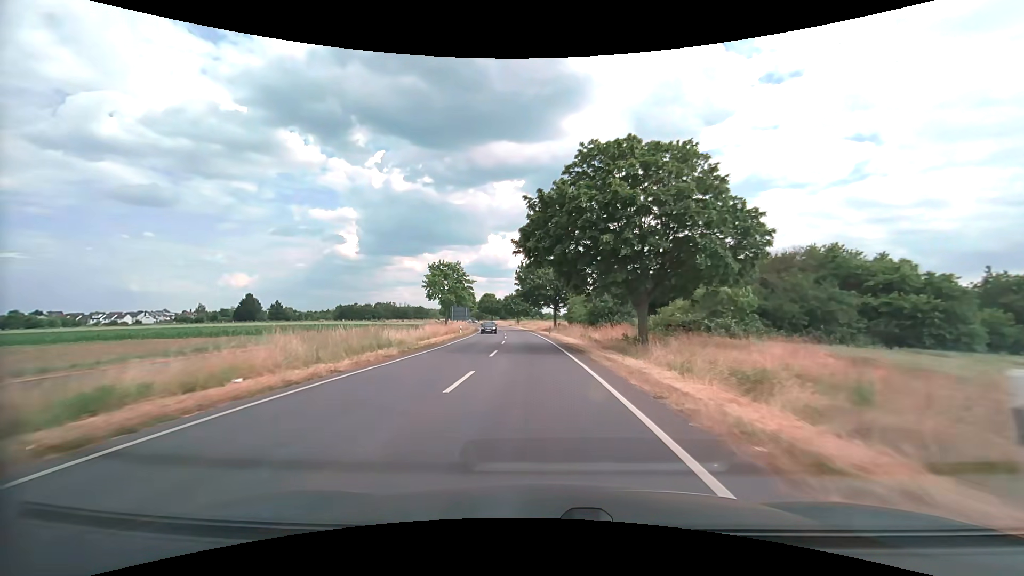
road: secondary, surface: asphalt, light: Day
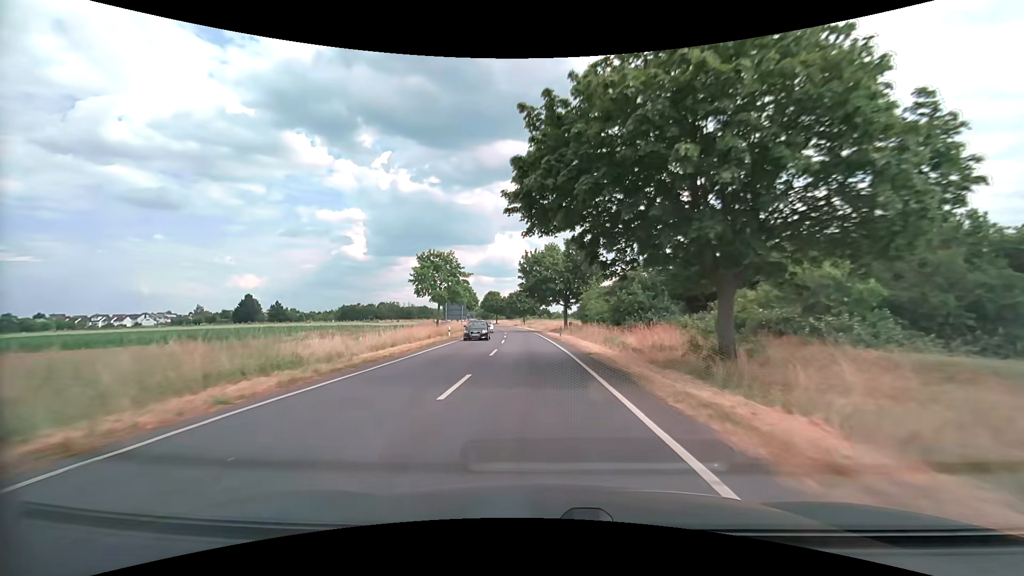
(-0.1, +10.7) m; -1°
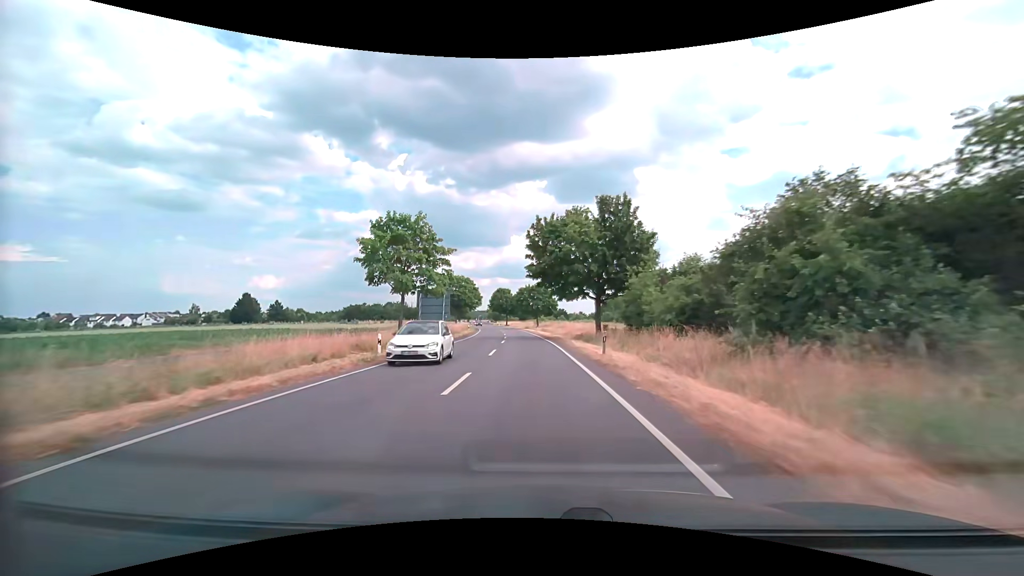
(-0.4, +21.8) m; -2°
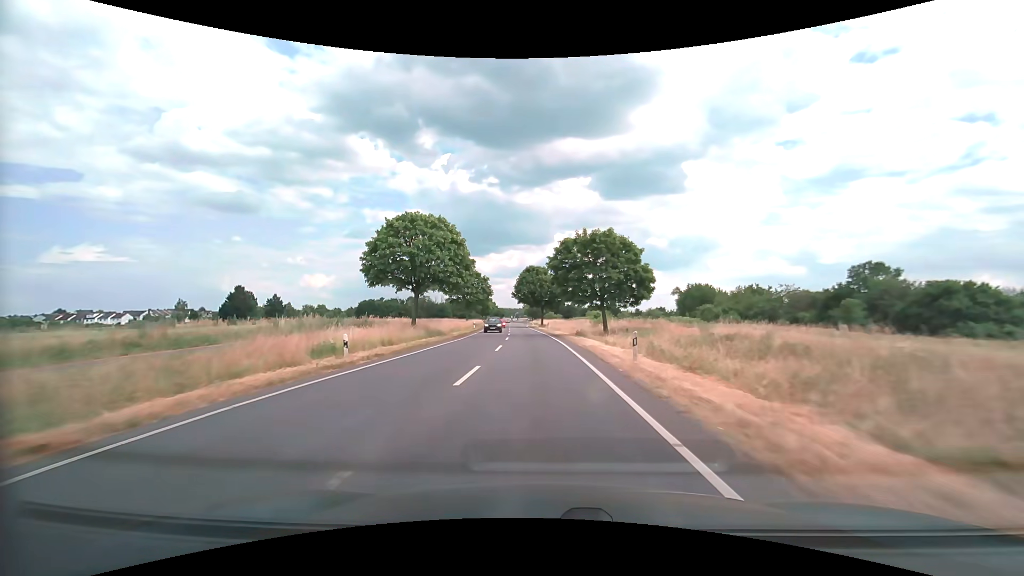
(-1.9, +55.0) m; -4°
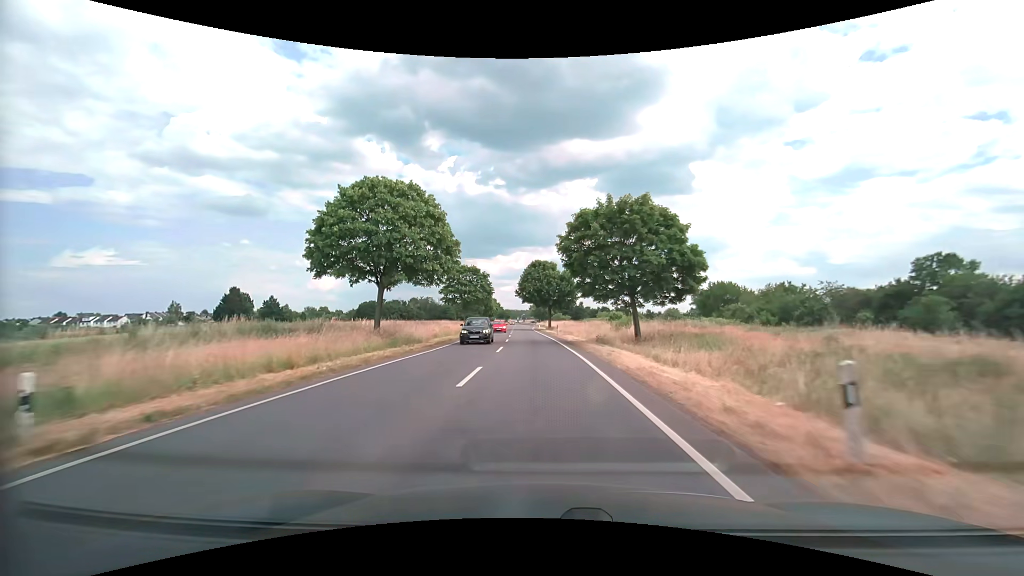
(-0.1, +10.8) m; -1°
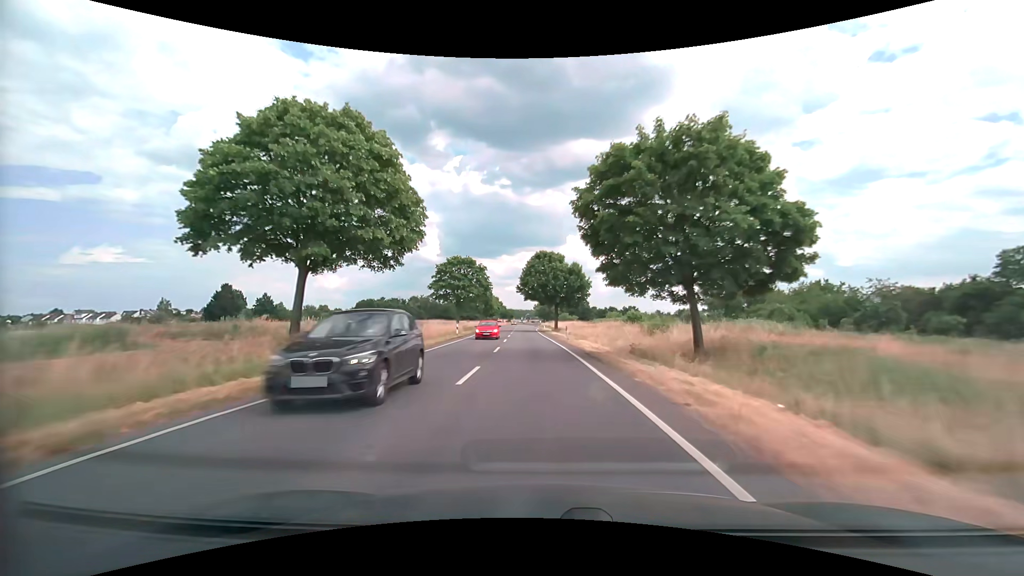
(0.0, +10.8) m; 0°
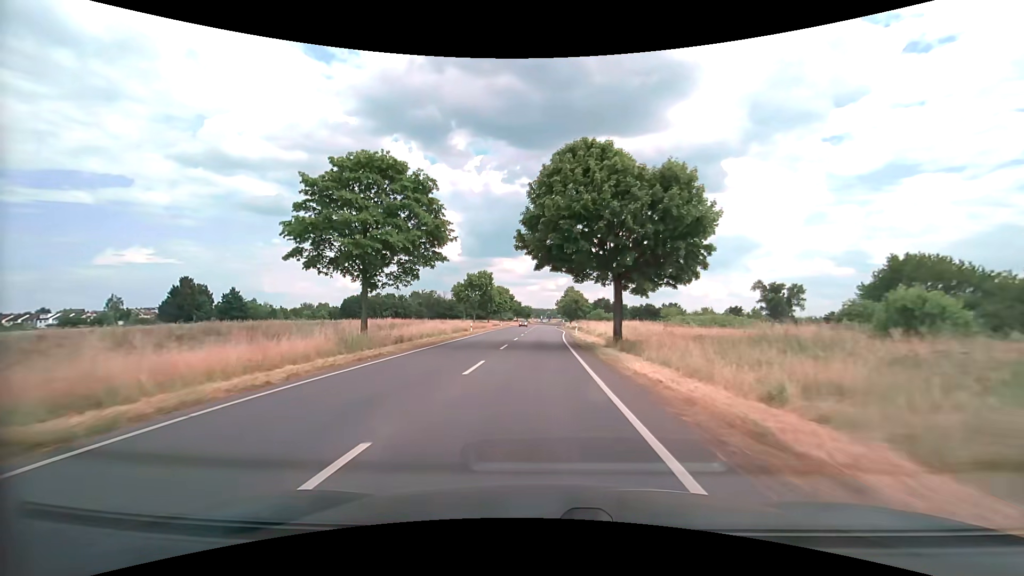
(-0.8, +42.4) m; -2°
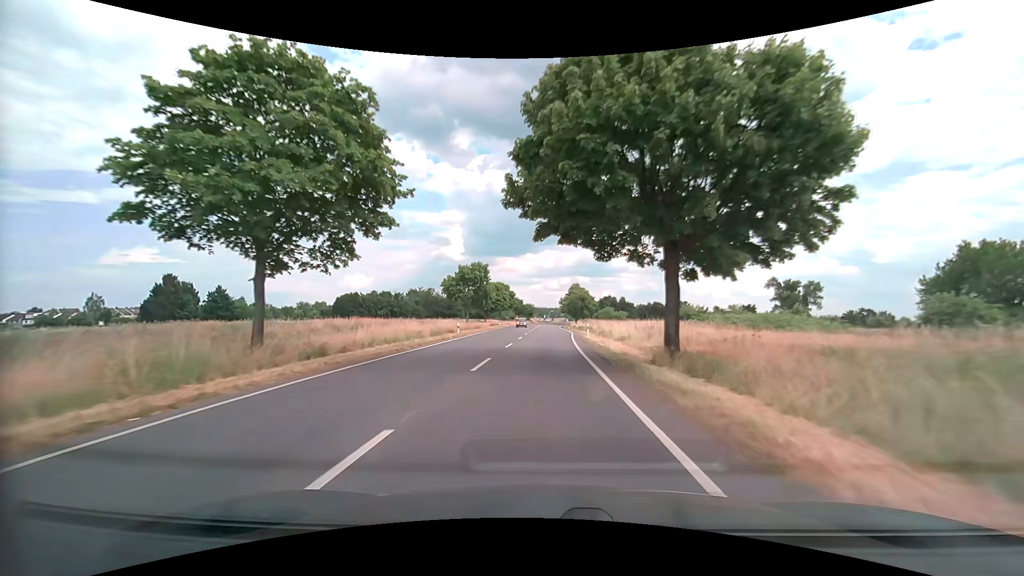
(-0.1, +10.5) m; 0°
(0, +10) (0, +20) (0, +30) (0, +40) (0, +50) (+1, +60) (+1, +70) (+1, +80) (+1, +90) (+1, +100) m
